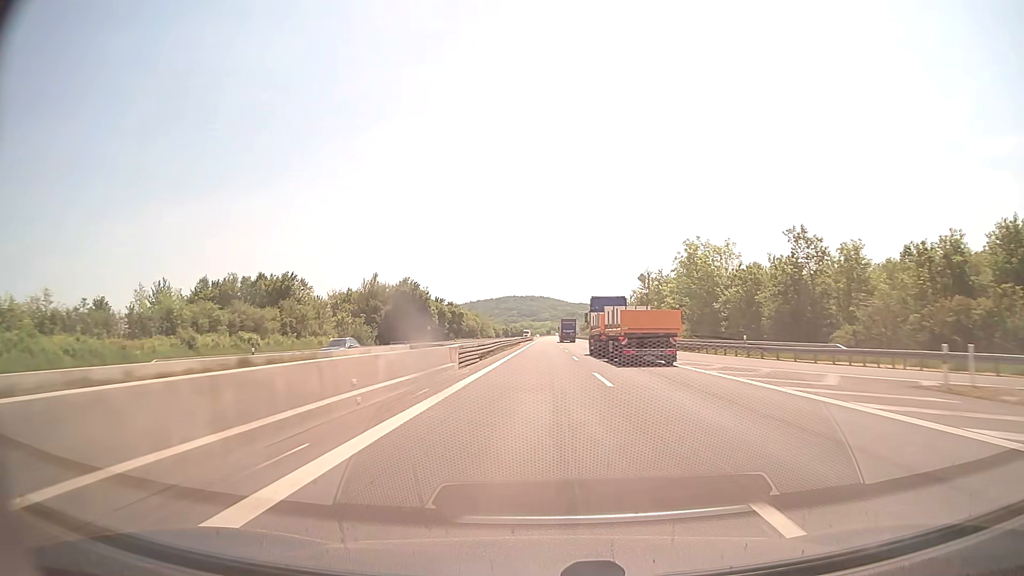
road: motorway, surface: concrete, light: Day
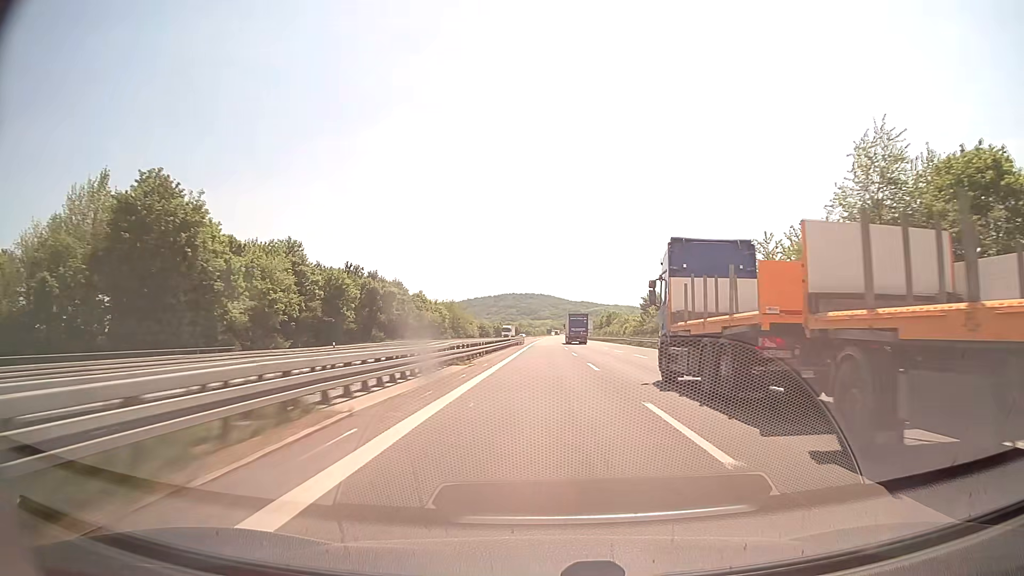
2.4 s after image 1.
(-0.1, +82.4) m; 0°
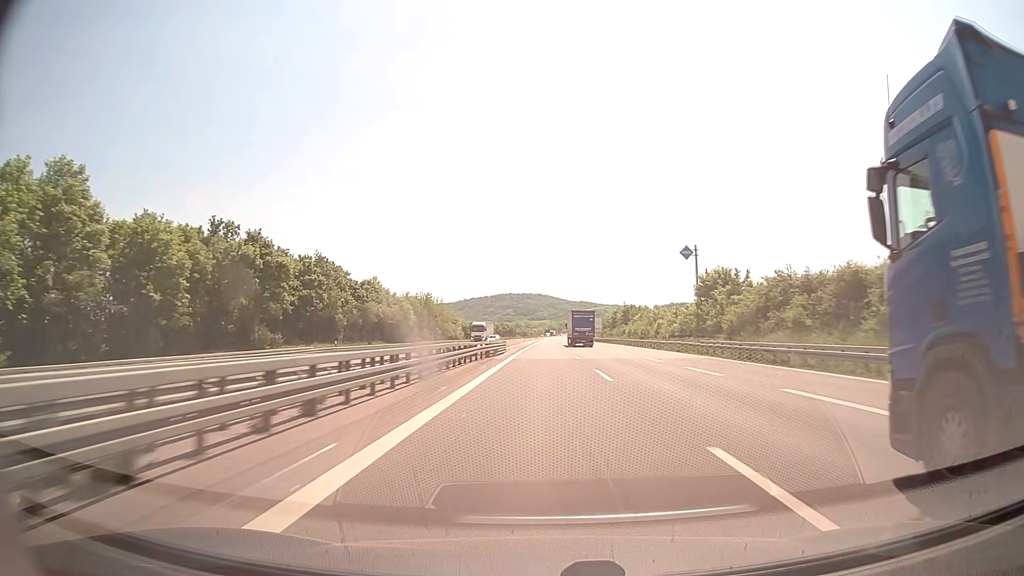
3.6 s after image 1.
(+0.1, +41.2) m; 0°
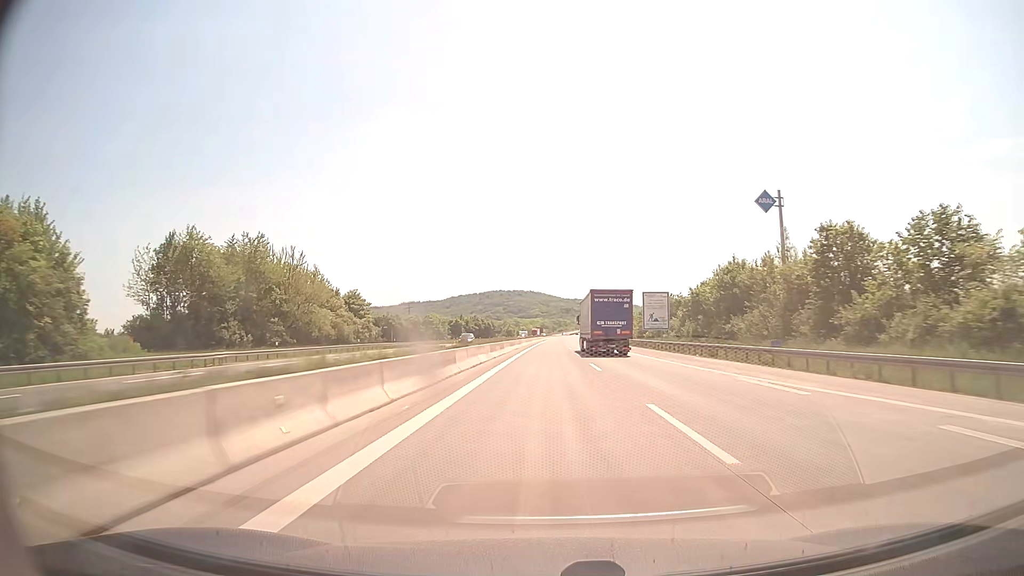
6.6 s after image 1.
(+0.5, +103.1) m; +1°
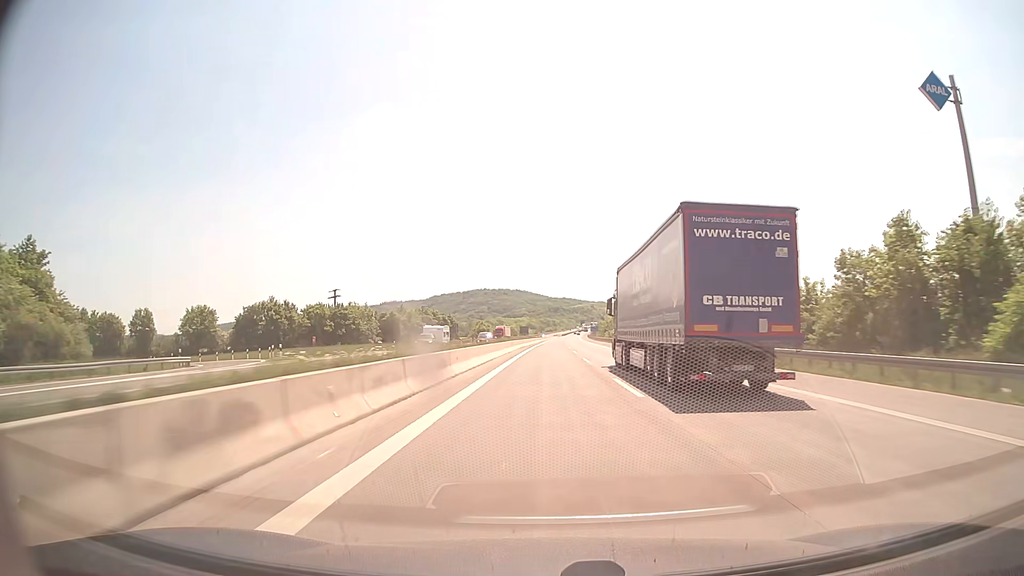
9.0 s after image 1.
(+0.7, +82.5) m; +1°
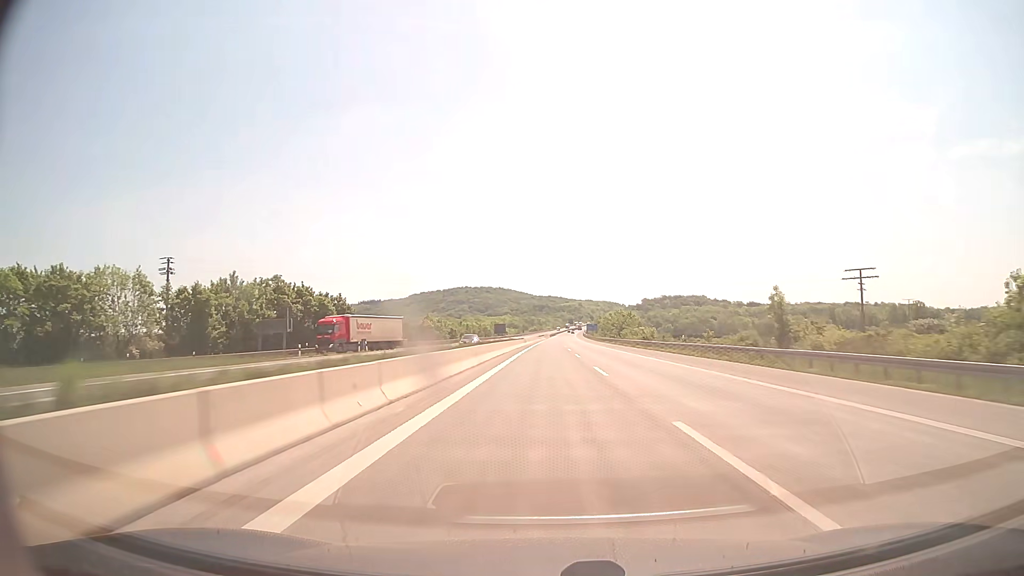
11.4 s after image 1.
(+1.0, +82.4) m; +1°
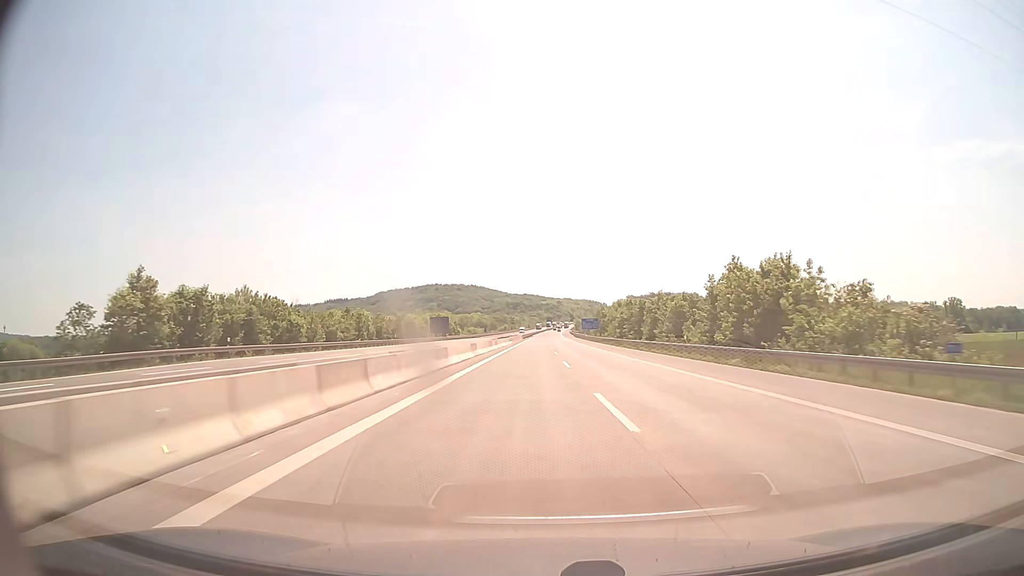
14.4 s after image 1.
(+1.3, +103.1) m; +2°
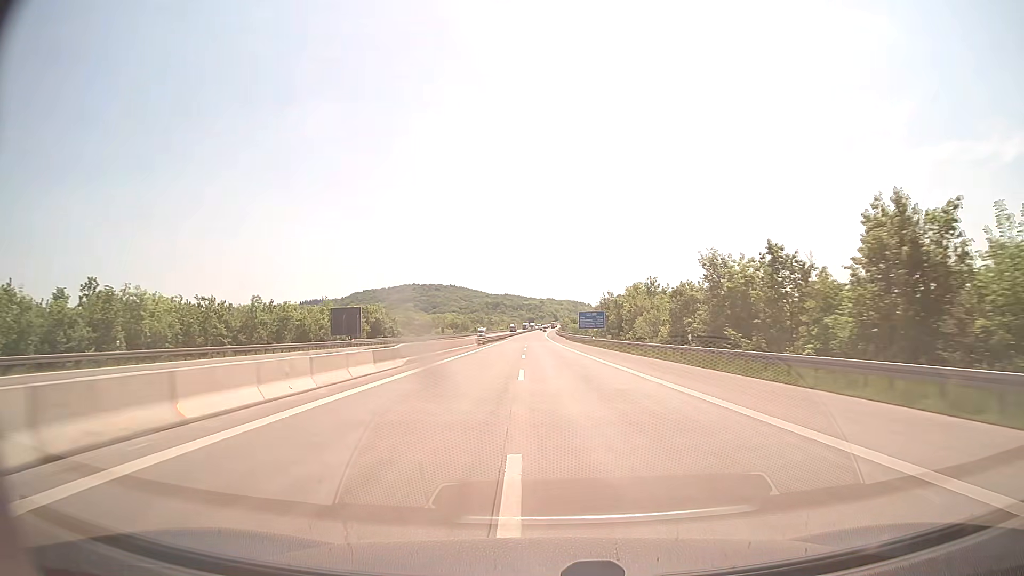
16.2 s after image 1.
(+1.0, +61.9) m; +2°
(0, +10) (0, +20) (0, +30) (0, +40) (0, +50) (0, +60) (0, +70) (0, +80) (0, +90) (0, +100) m
